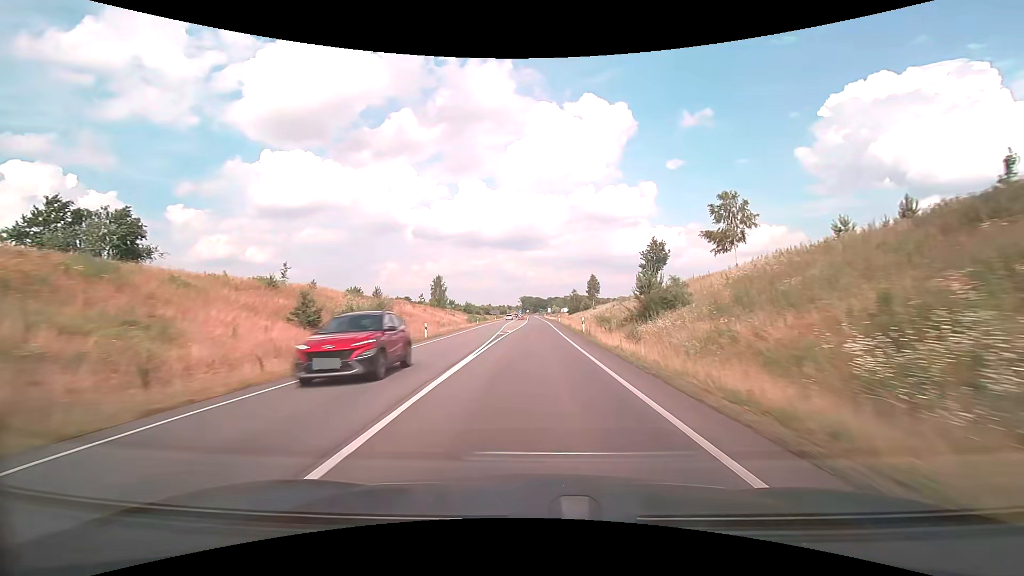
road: trunk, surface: asphalt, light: Day
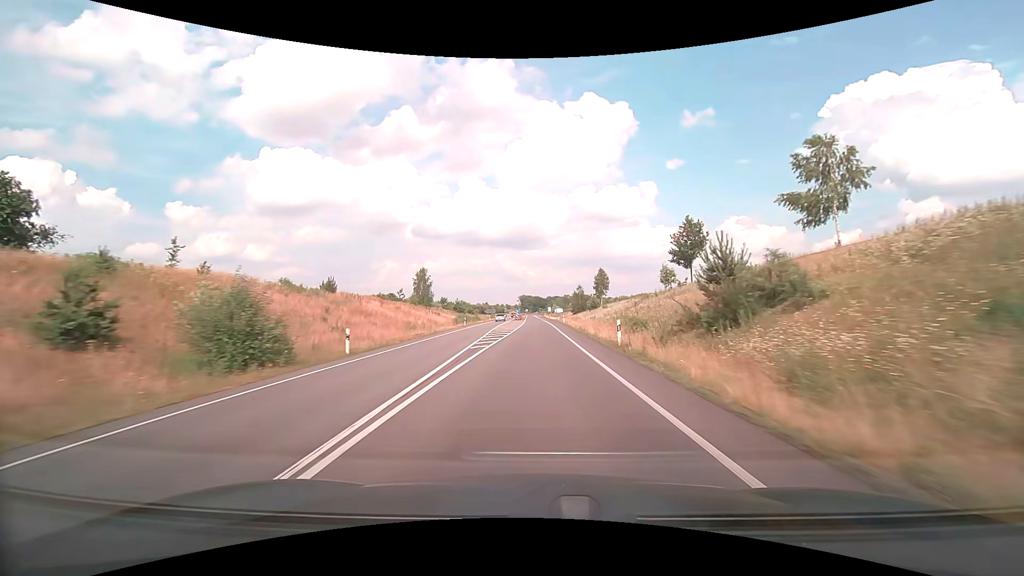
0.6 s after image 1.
(0.0, +15.1) m; 0°
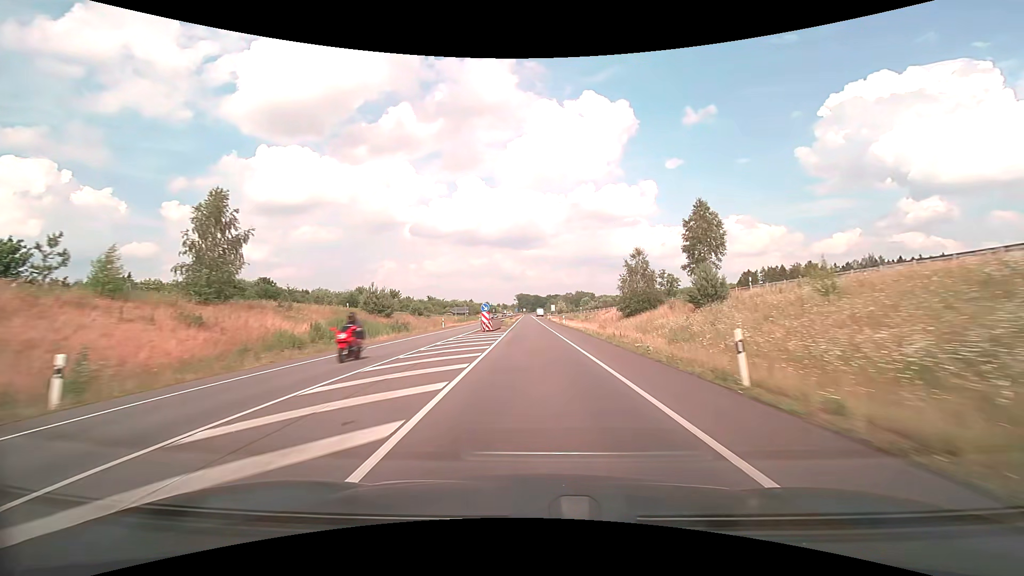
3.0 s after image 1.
(+0.3, +60.8) m; 0°
(0, +10) (0, +20) (0, +30) (0, +40) (0, +50) (-1, +60) (-1, +70) (-1, +80) (-1, +90) (-1, +100) m
